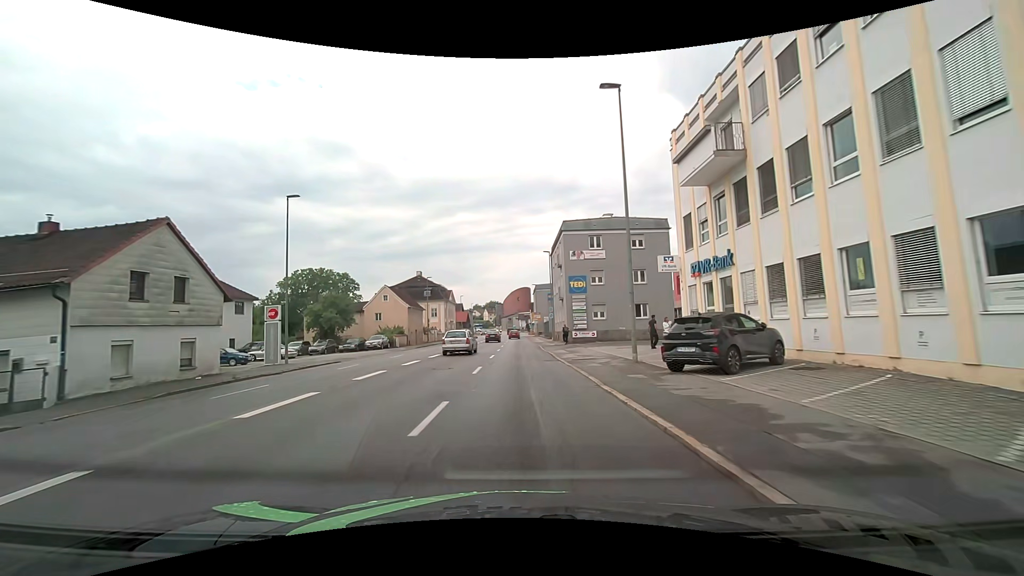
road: tertiary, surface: asphalt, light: Day
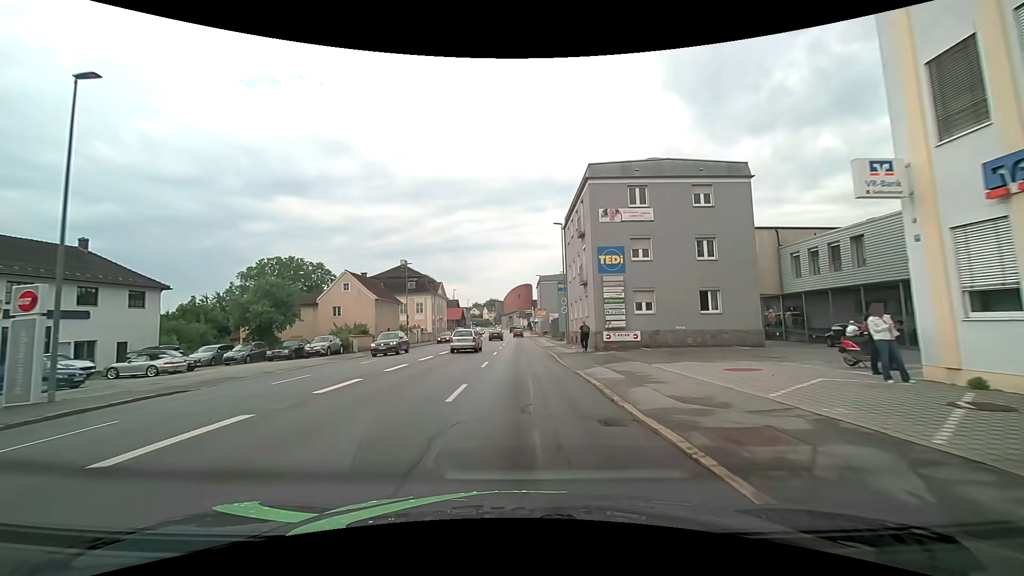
(+0.1, +15.0) m; 0°
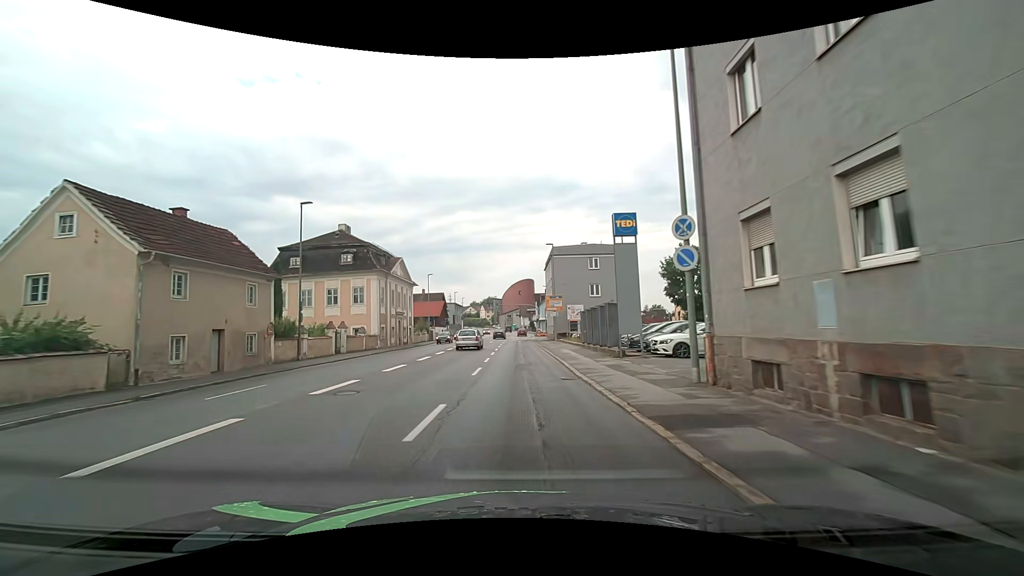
(0.0, +30.5) m; 0°
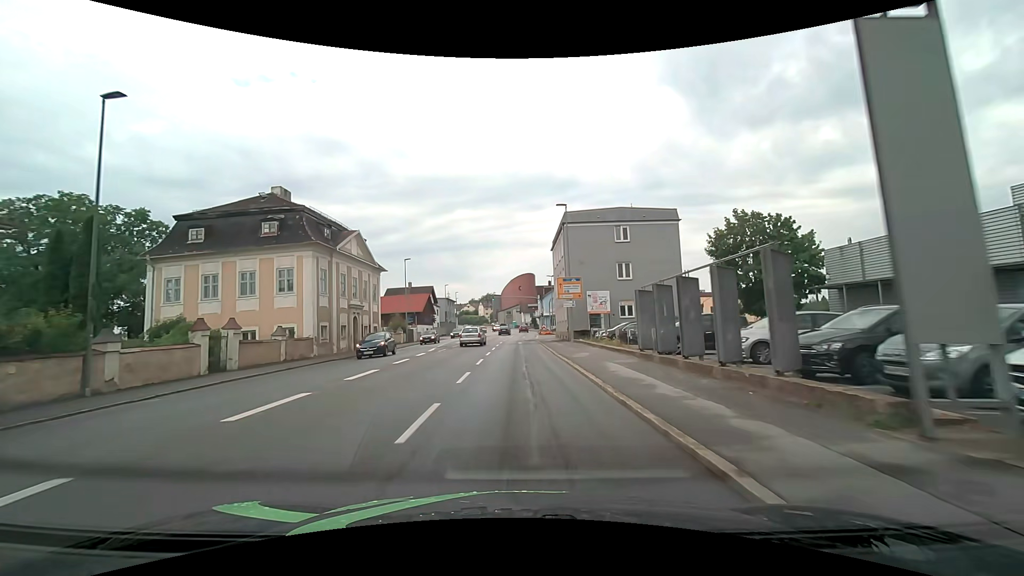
(0.0, +15.4) m; 0°
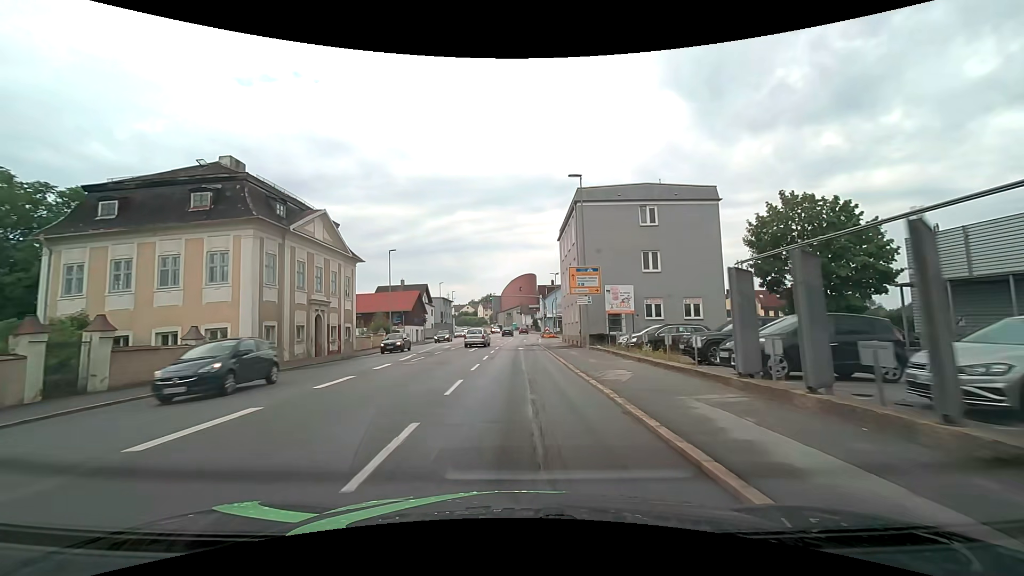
(-0.1, +7.7) m; 0°
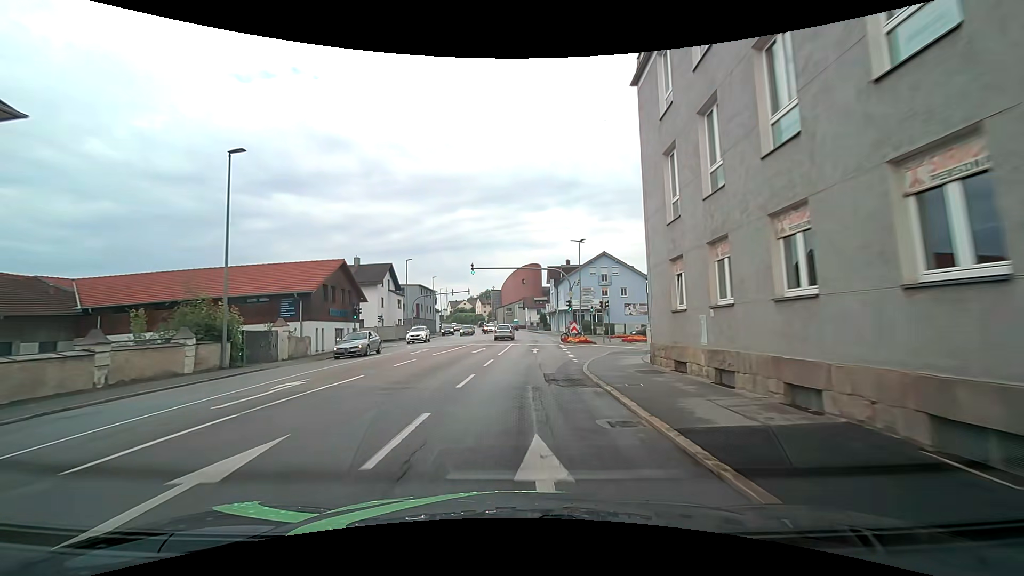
(0.0, +29.8) m; 0°
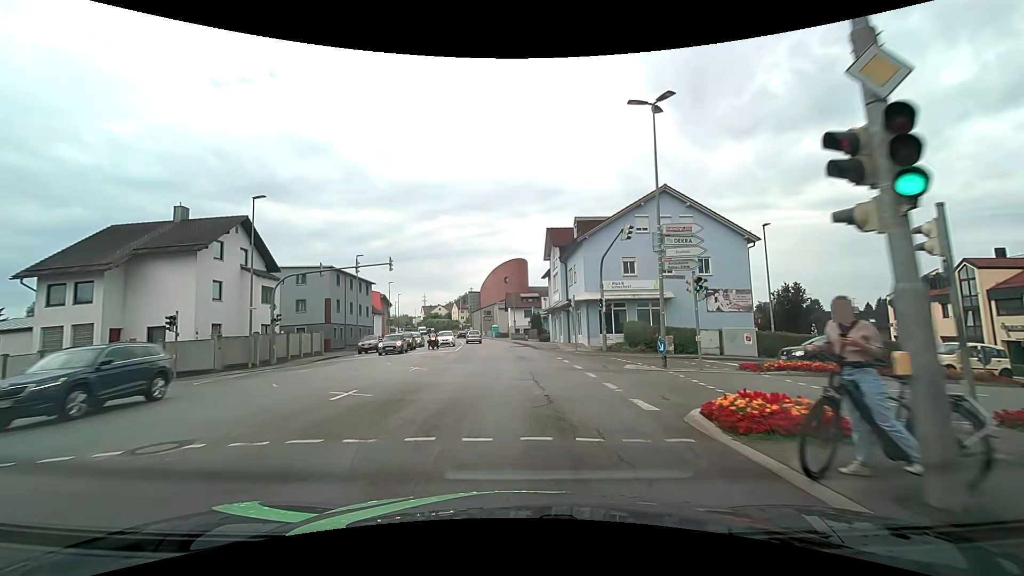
(+0.6, +33.9) m; +2°
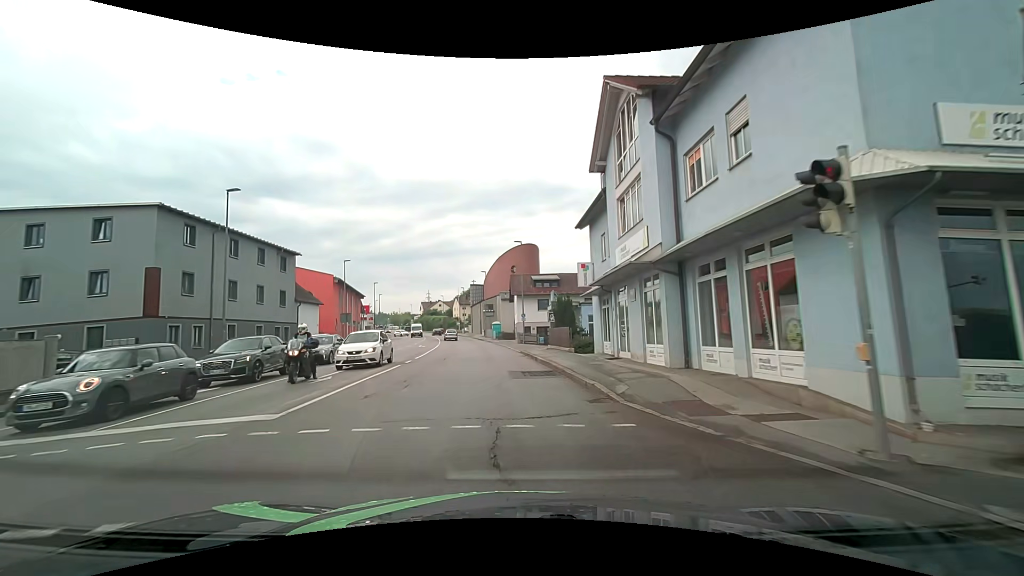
(-0.1, +26.0) m; -1°
(0, +10) (-1, +20) (-1, +30) (-2, +40) (-4, +50) (-5, +60) (-7, +70) (-9, +79) (-11, +89) (-13, +99) m
